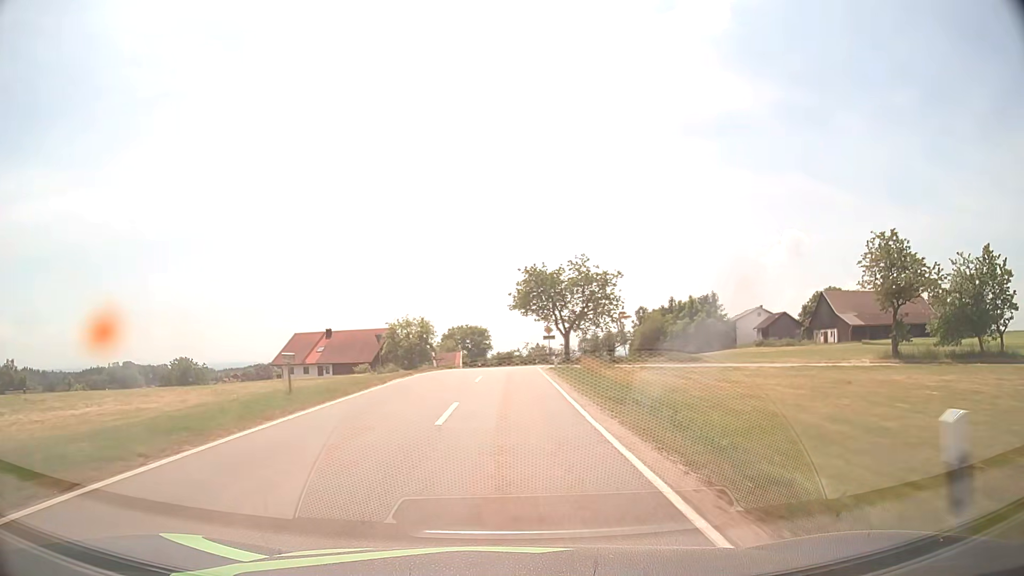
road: tertiary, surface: asphalt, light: Day
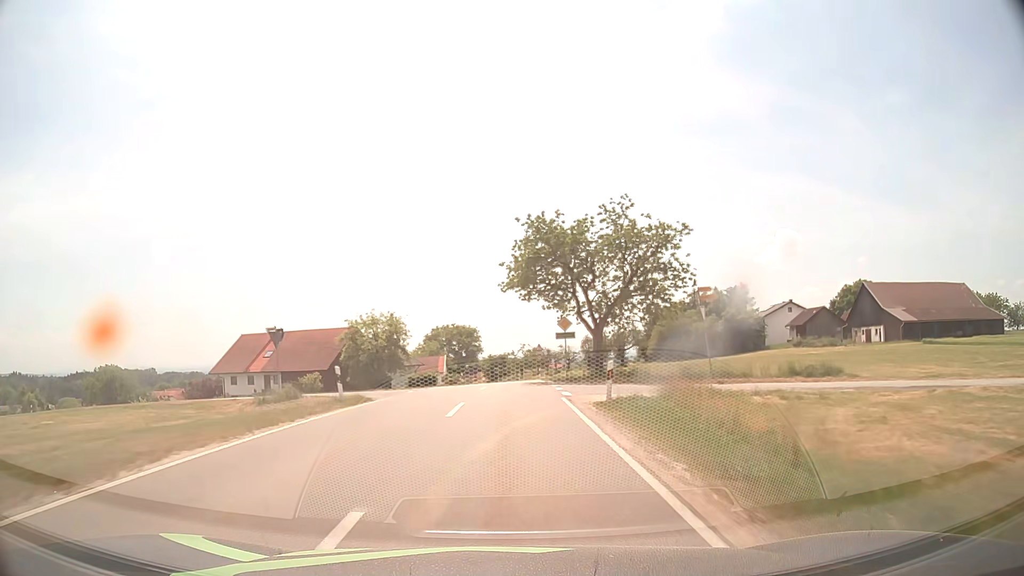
(+0.1, +21.7) m; +1°
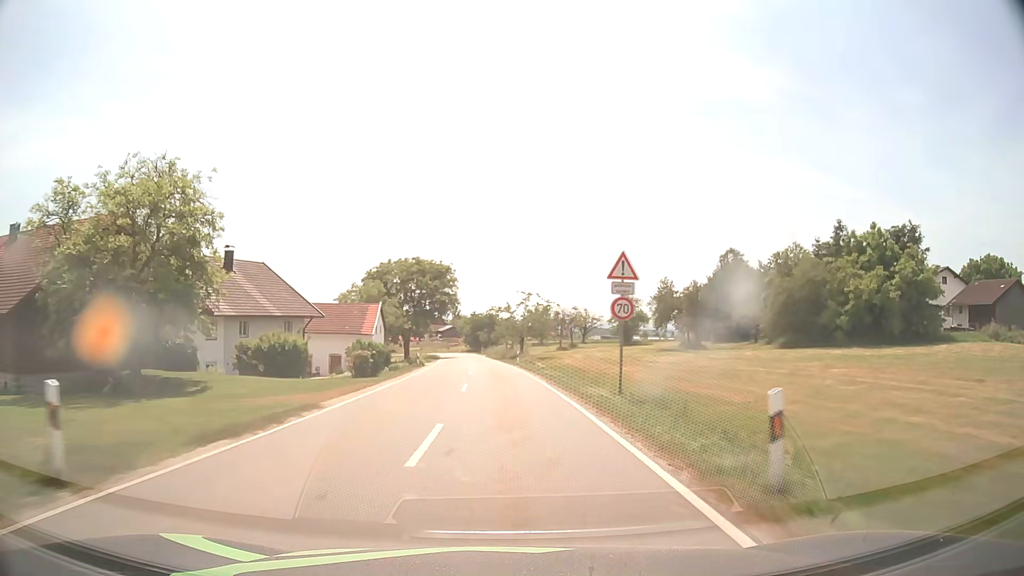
(+0.3, +54.4) m; 0°
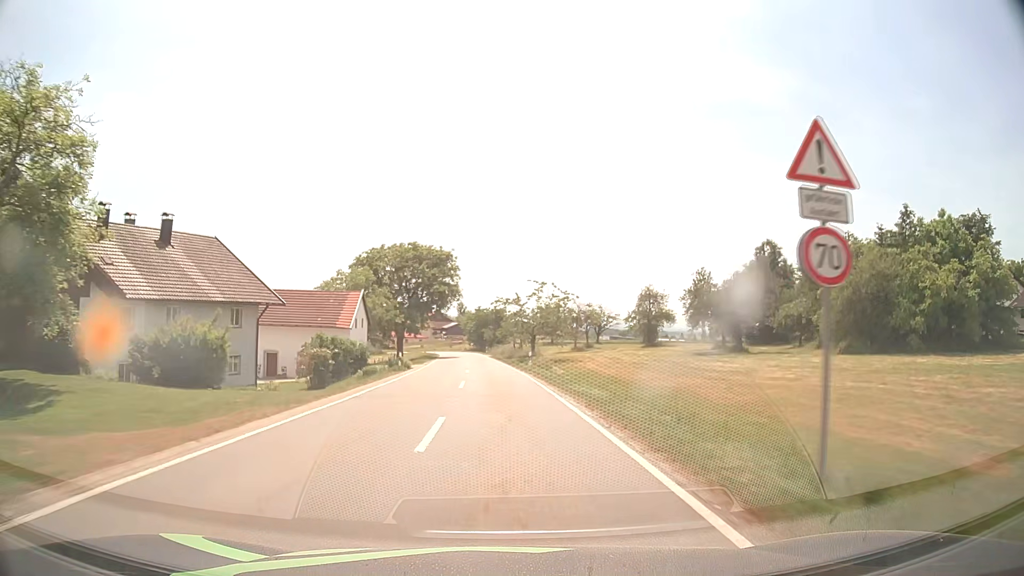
(-0.1, +11.0) m; -1°
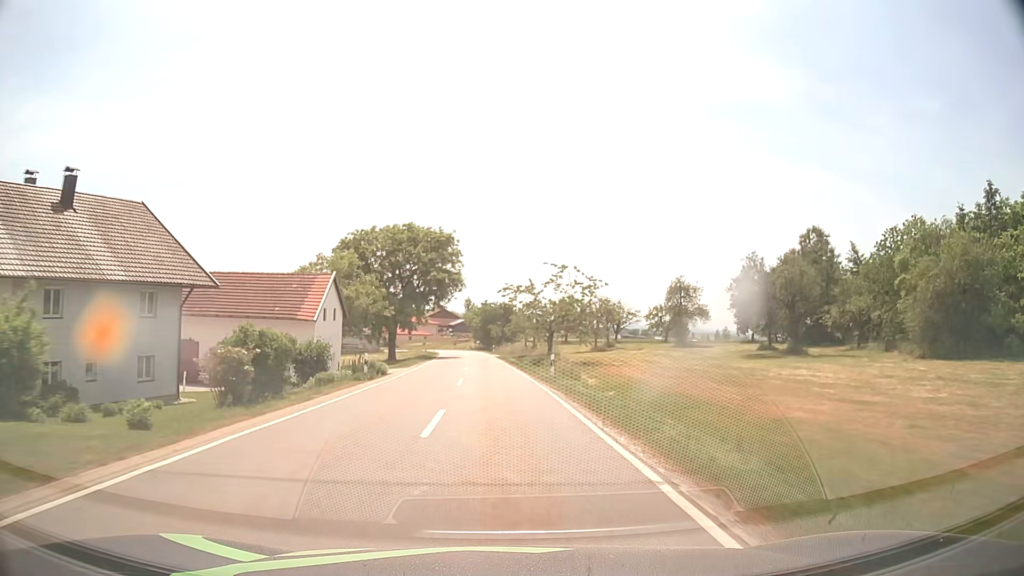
(-0.1, +11.0) m; -1°
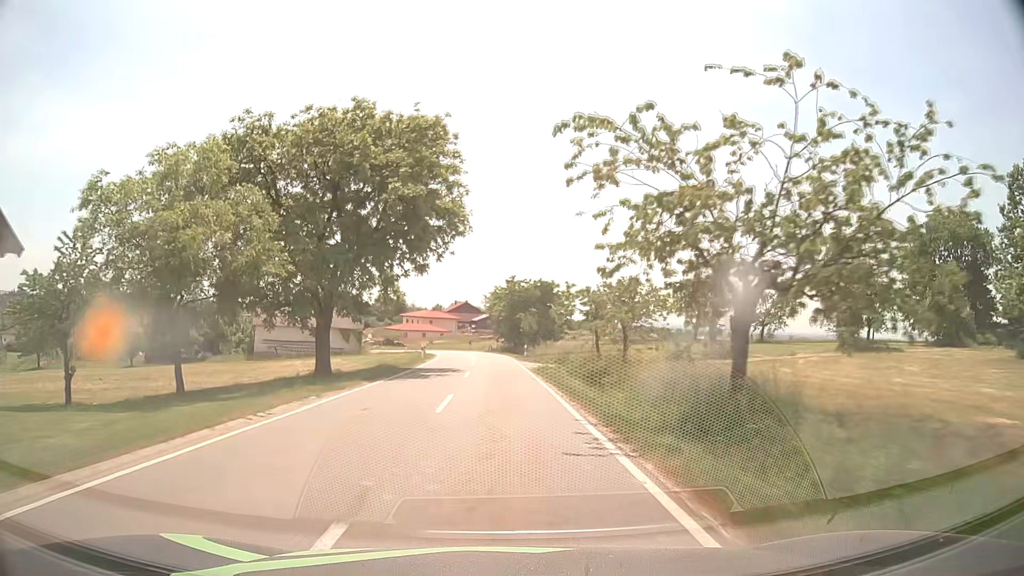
(-0.7, +32.9) m; -3°
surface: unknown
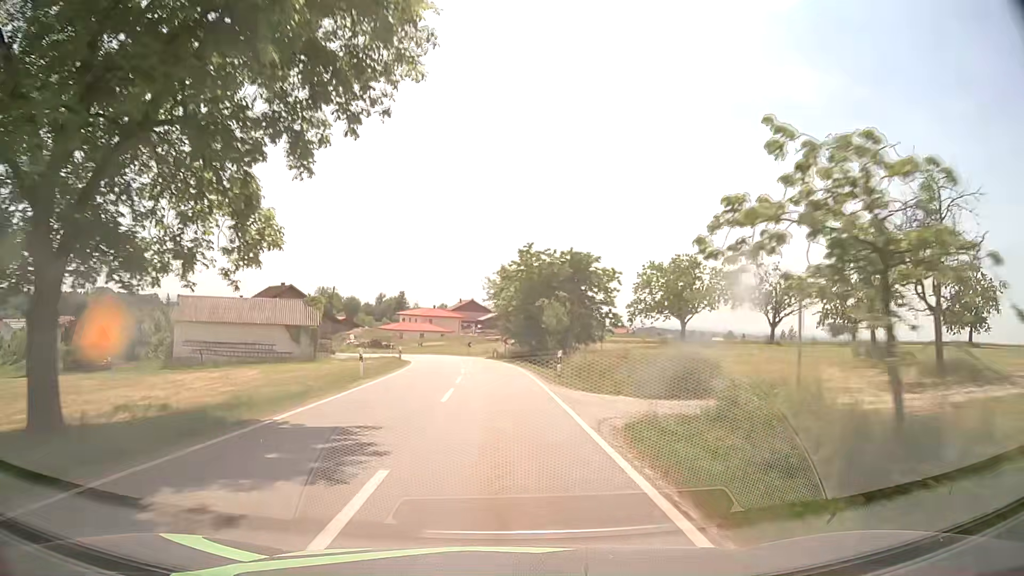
(-0.1, +21.8) m; -1°
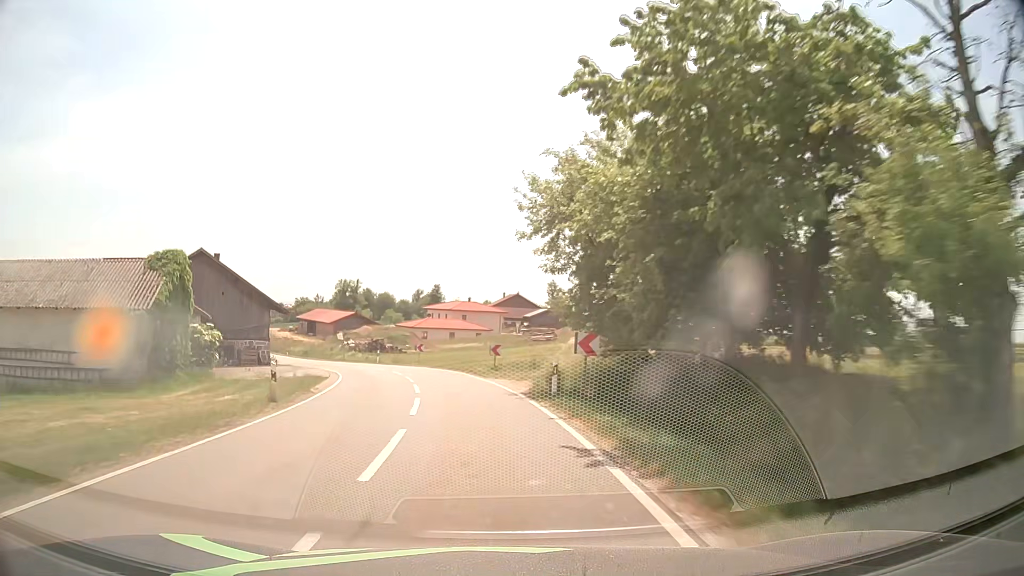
(-0.6, +32.0) m; -4°
(0, +10) (-1, +20) (-3, +30) (-6, +39) (-10, +48) (-15, +57) (-20, +66) (-25, +75) (-30, +83) (-35, +92) m
